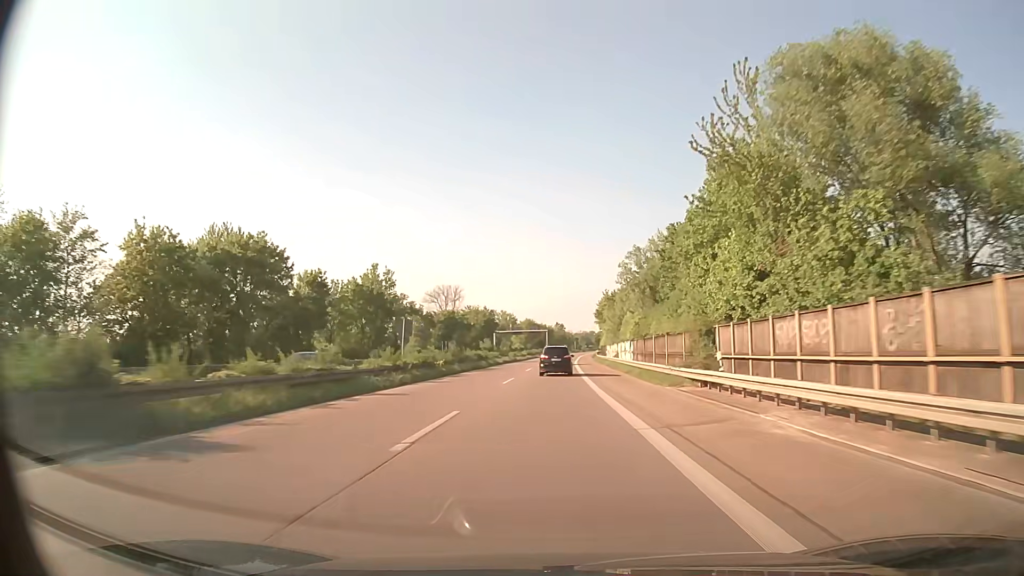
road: trunk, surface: asphalt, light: Day
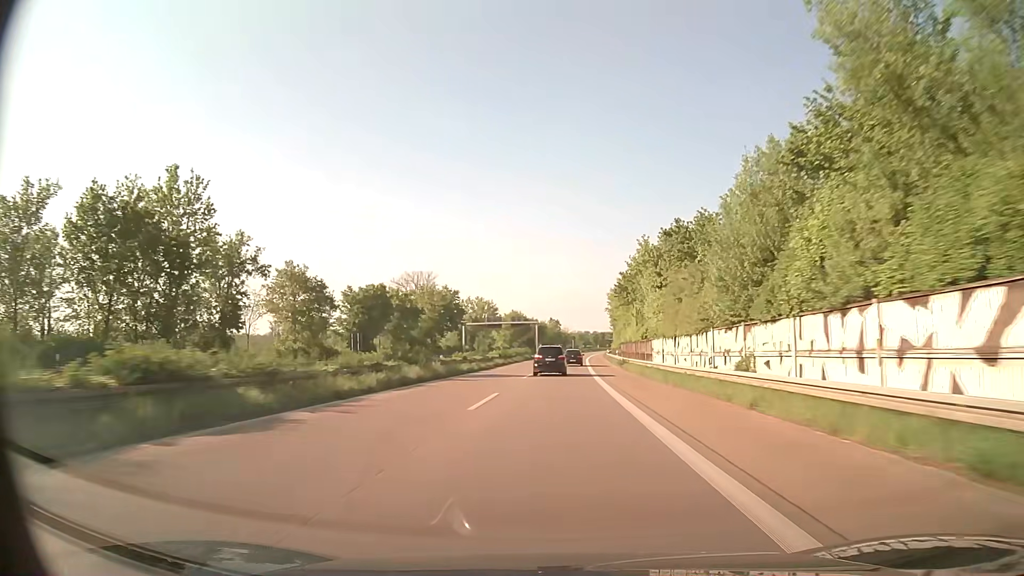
(+0.2, +48.8) m; +1°
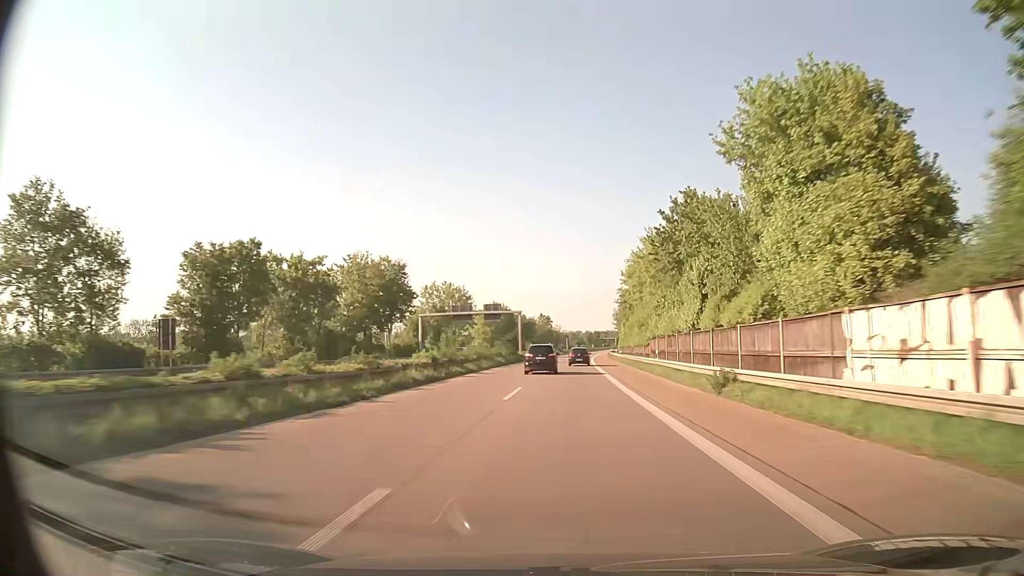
(+0.1, +32.9) m; +1°
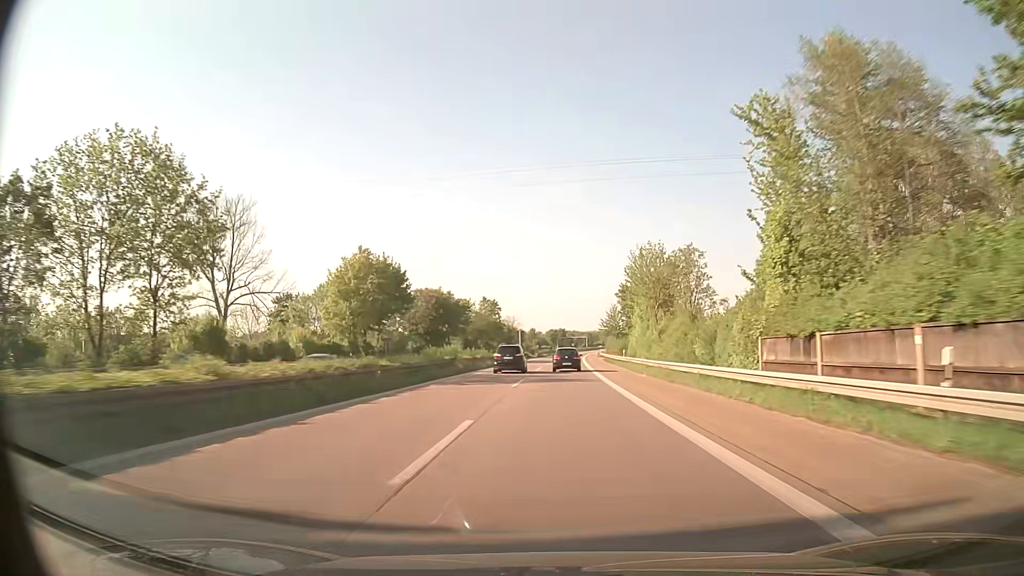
(+2.7, +84.1) m; +3°
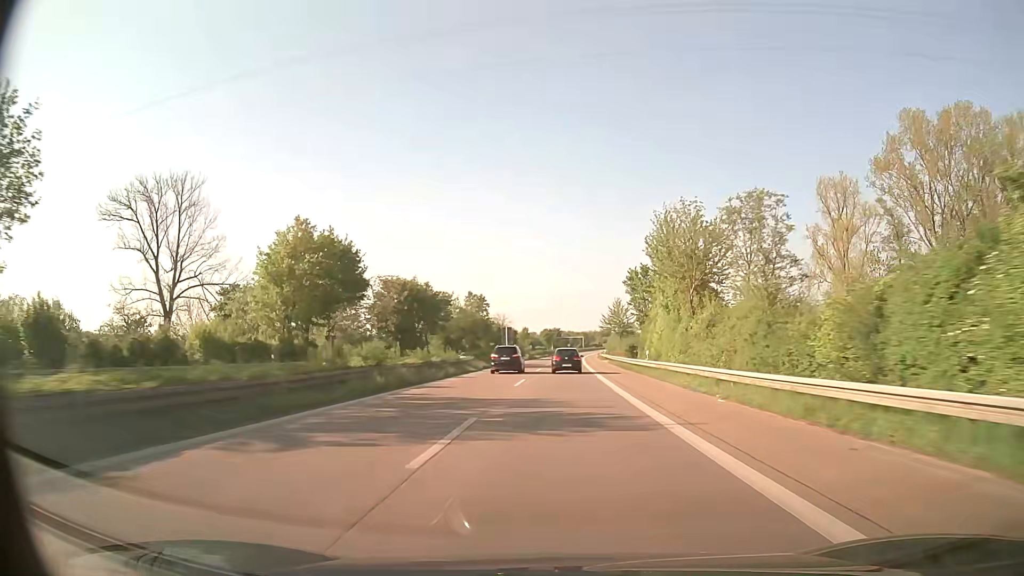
(+0.1, +17.0) m; 0°
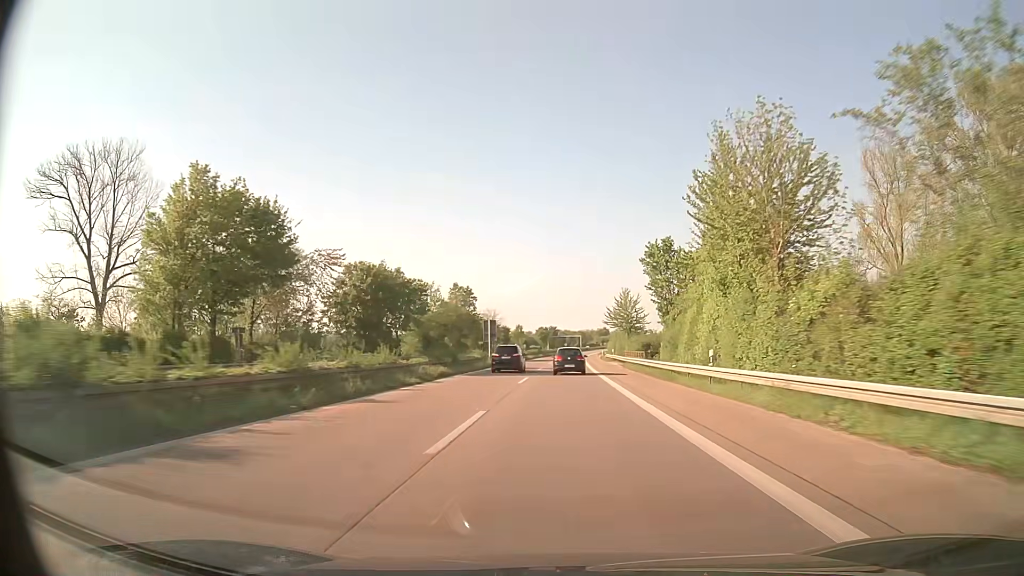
(+0.1, +17.0) m; 0°
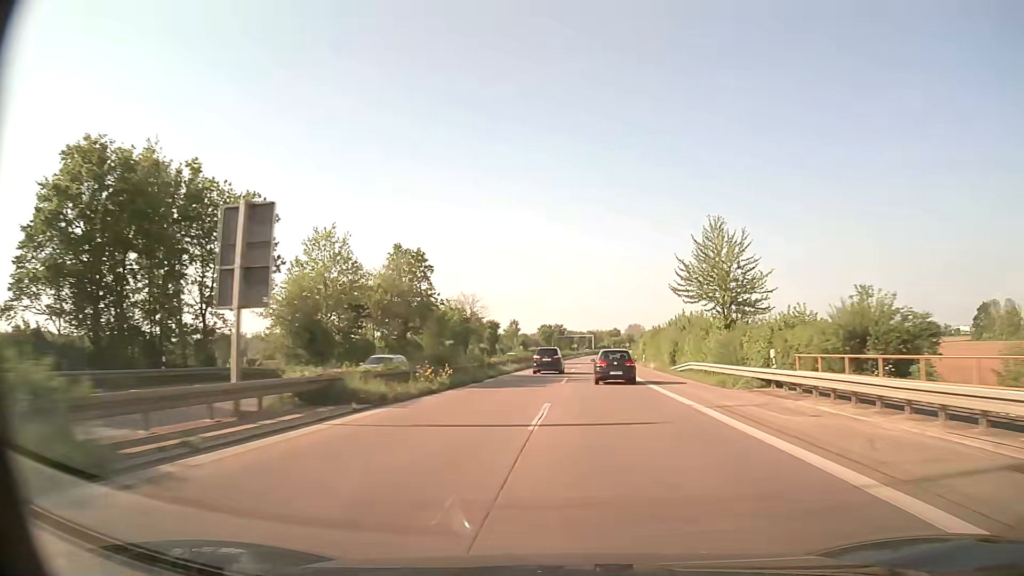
(-0.1, +51.5) m; 0°
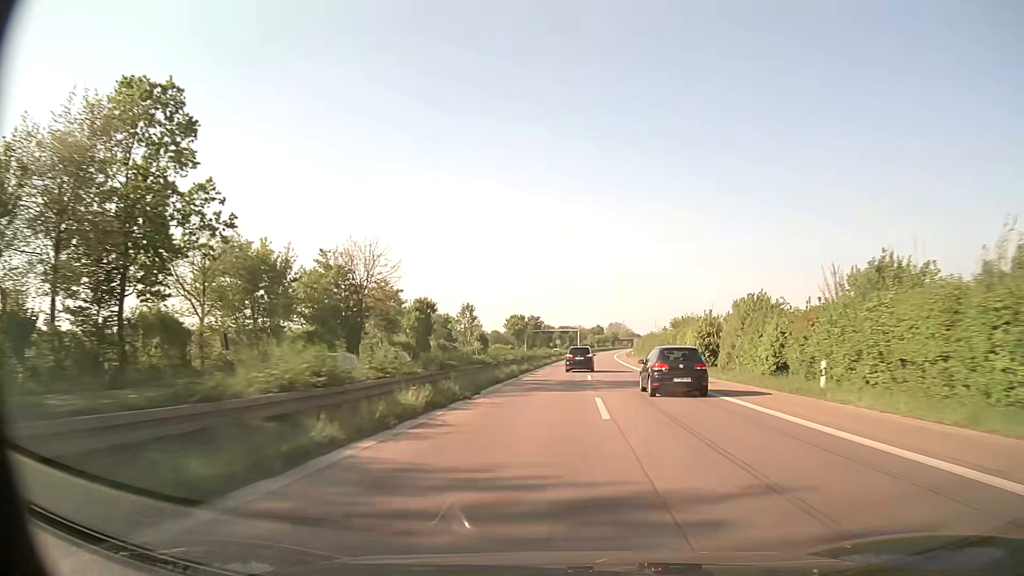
(+0.7, +52.5) m; +2°
(0, +10) (0, +20) (0, +30) (+1, +40) (+1, +50) (+1, +60) (+2, +70) (+3, +80) (+3, +90) (+4, +100) m
